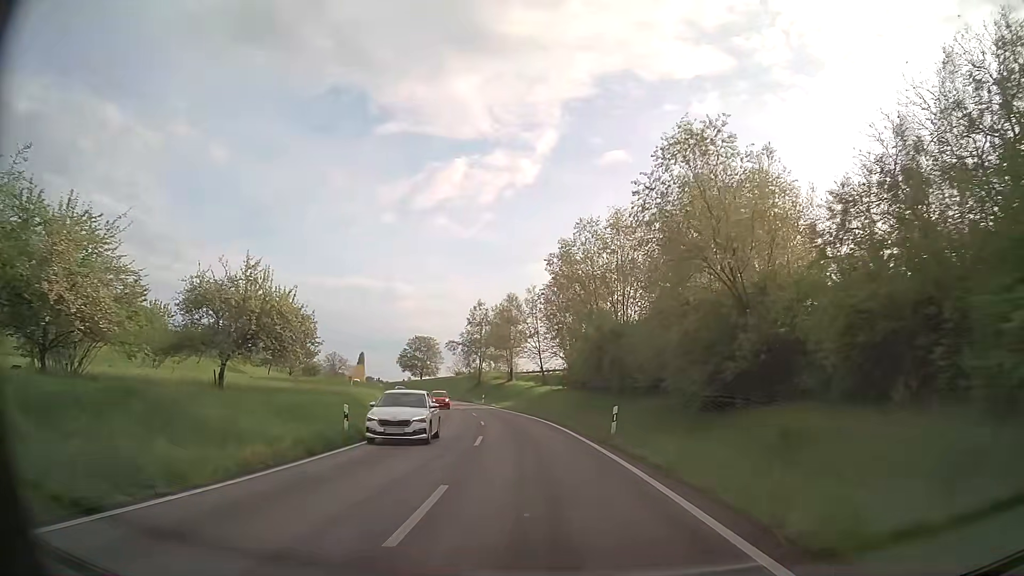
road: primary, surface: asphalt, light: Day
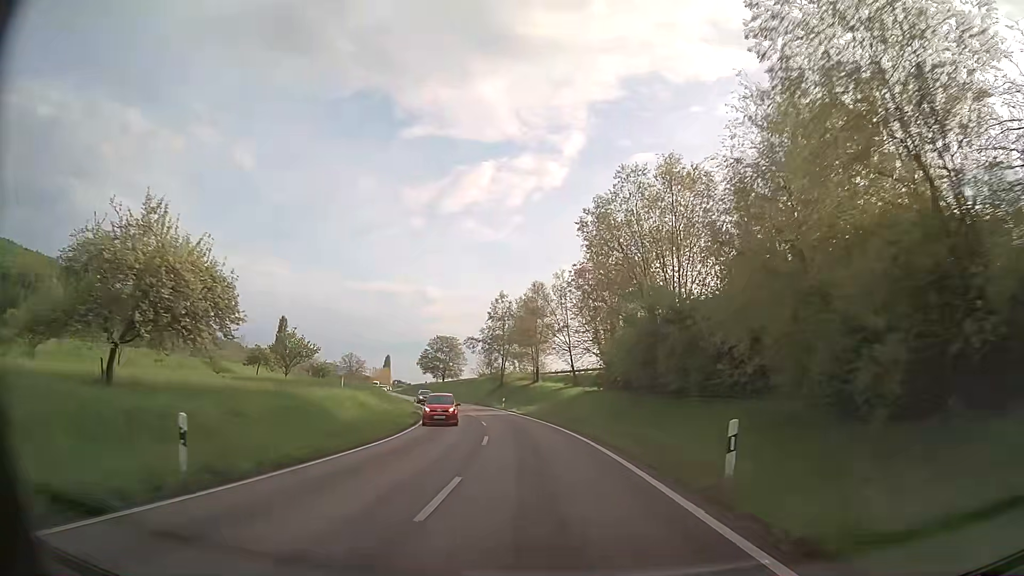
(-0.3, +10.7) m; -3°
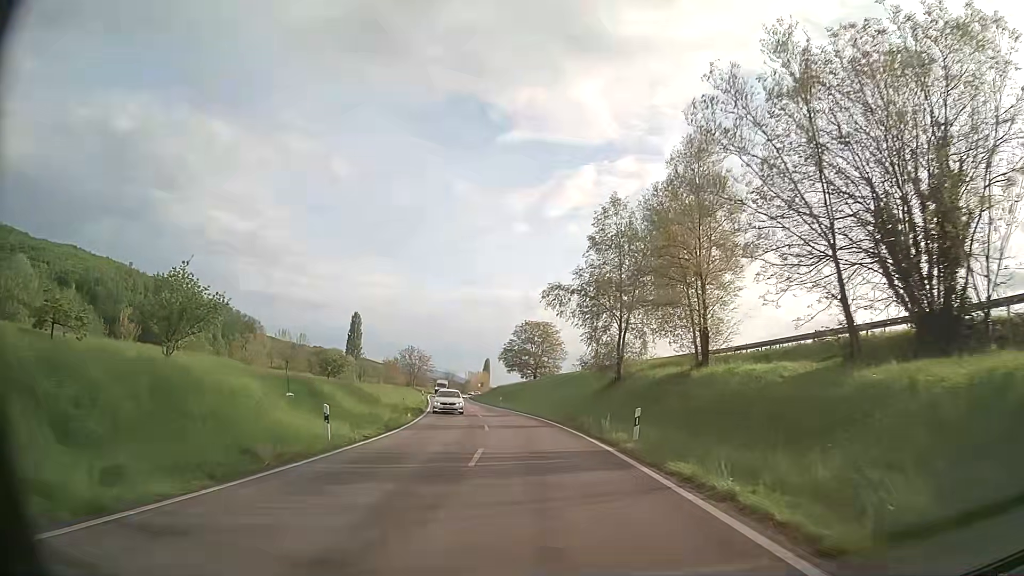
(-3.5, +42.8) m; -9°
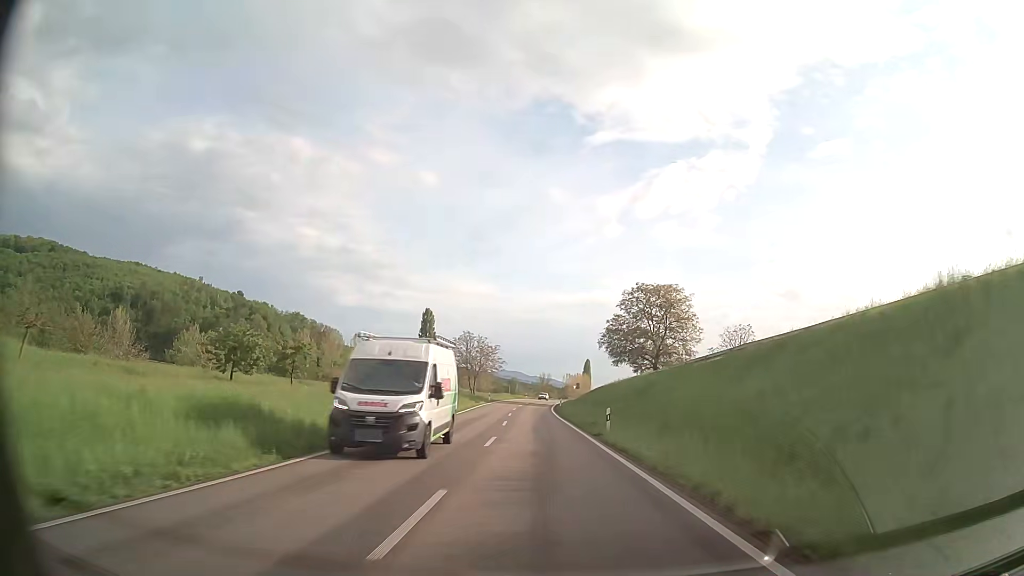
(-3.3, +42.8) m; -9°
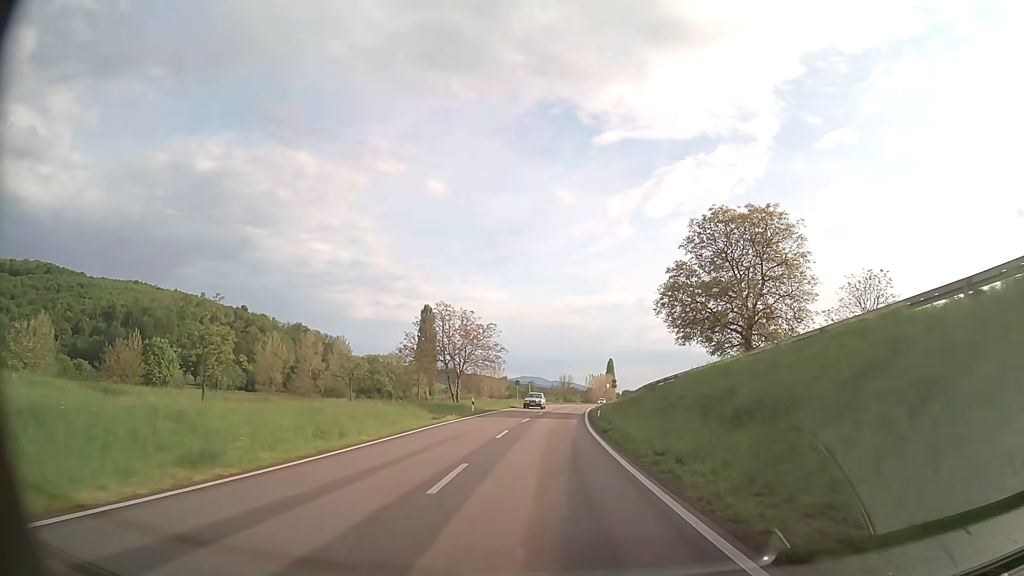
(-0.6, +32.3) m; -2°
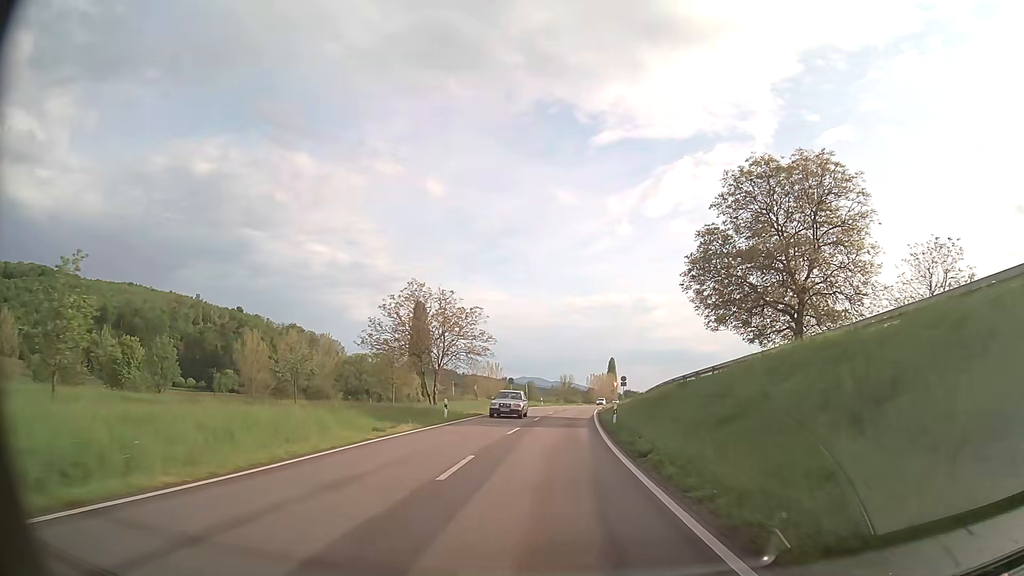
(0.0, +10.8) m; 0°
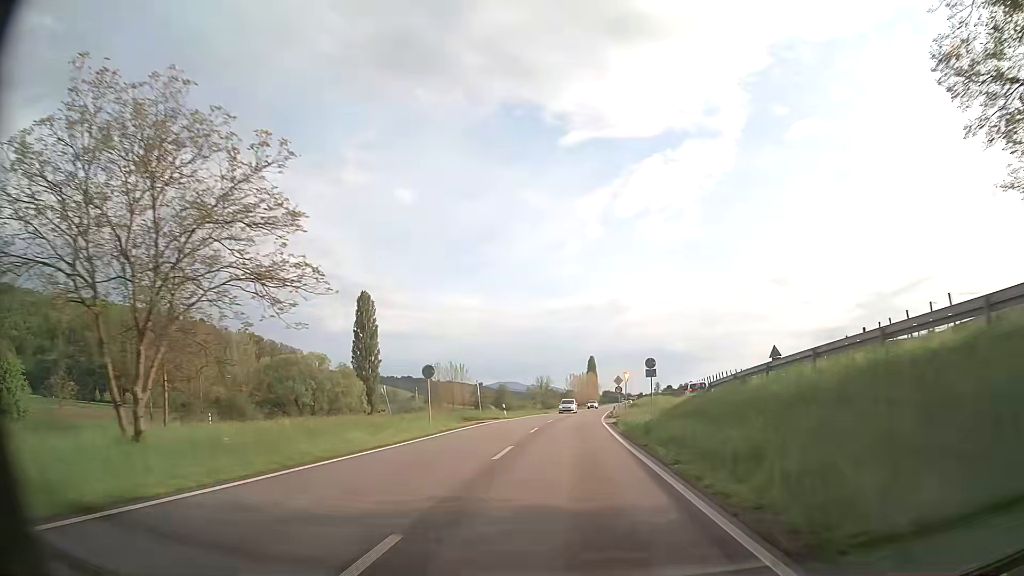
(+0.5, +32.3) m; +2°
(0, +10) (0, +20) (+1, +30) (+1, +40) (+2, +50) (+3, +60) (+4, +70) (+5, +80) (+6, +90) (+7, +100) m
